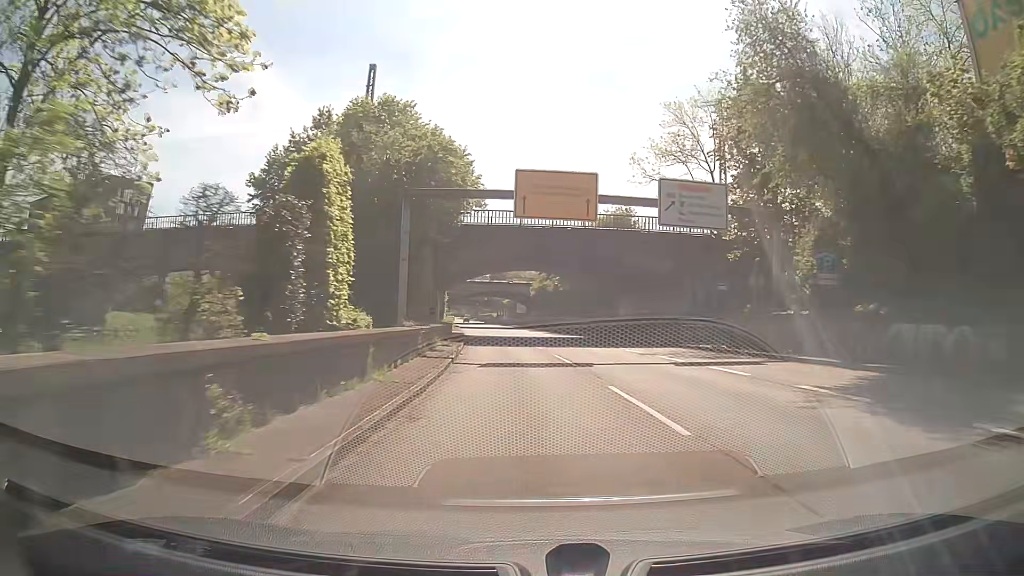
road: trunk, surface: asphalt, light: Day
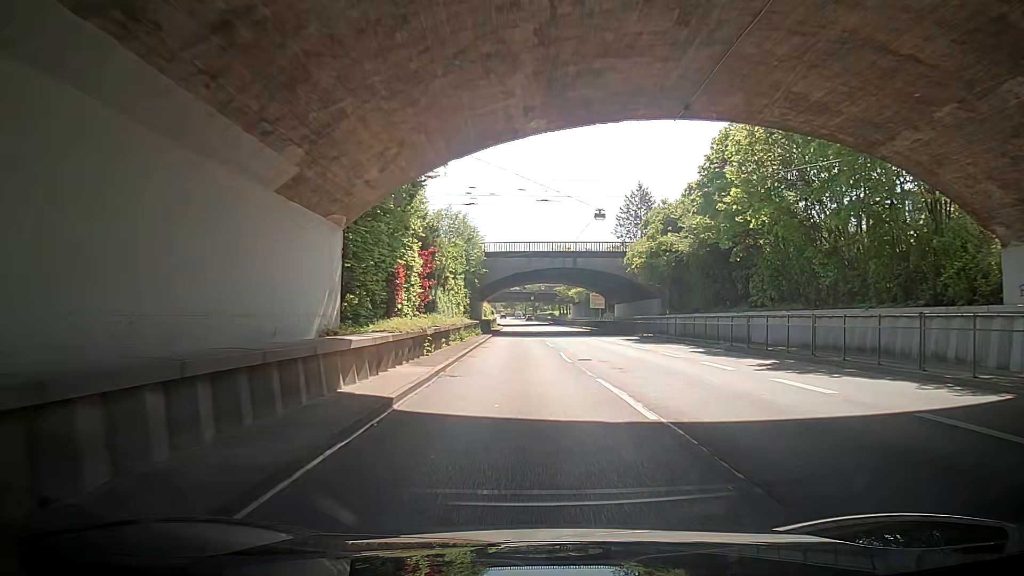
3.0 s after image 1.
(-2.4, +46.6) m; -4°
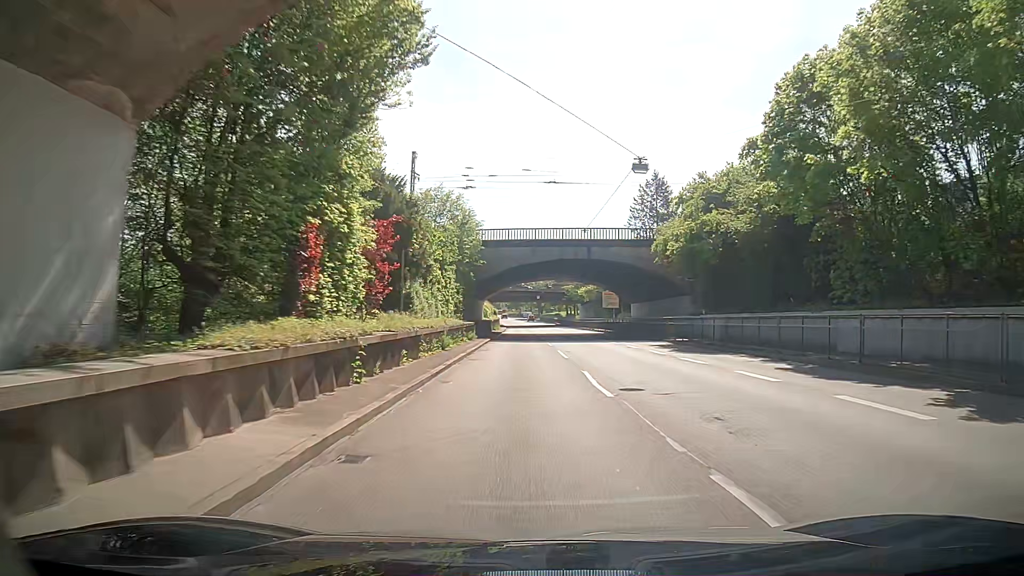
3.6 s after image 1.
(+0.1, +9.3) m; +2°
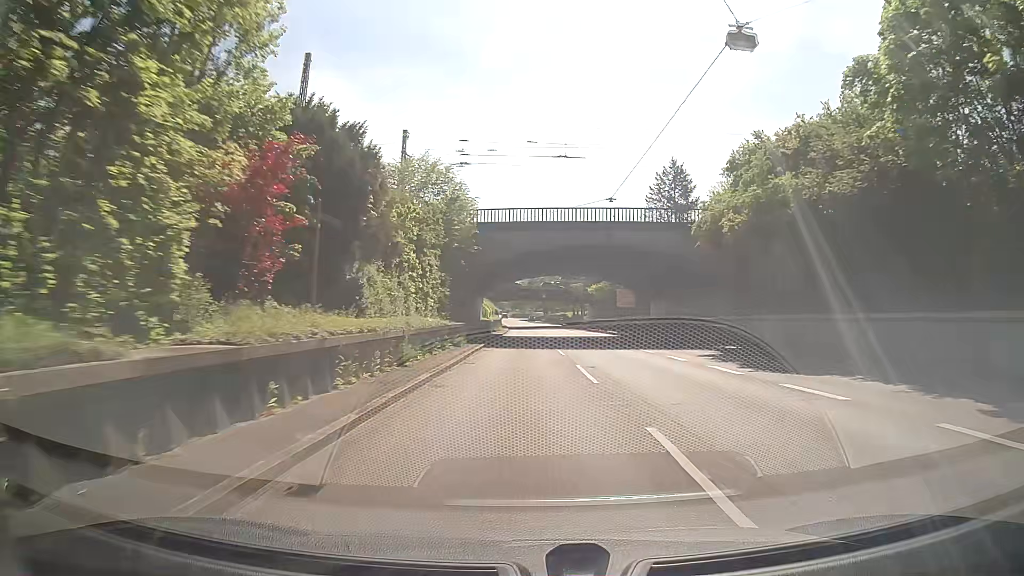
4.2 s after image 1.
(0.0, +9.3) m; -3°
(0, +10) (-1, +20) (-1, +30) (-1, +40) (-2, +50) (-2, +60) (-3, +70) (-3, +80) (-4, +90) (-4, +100) m
